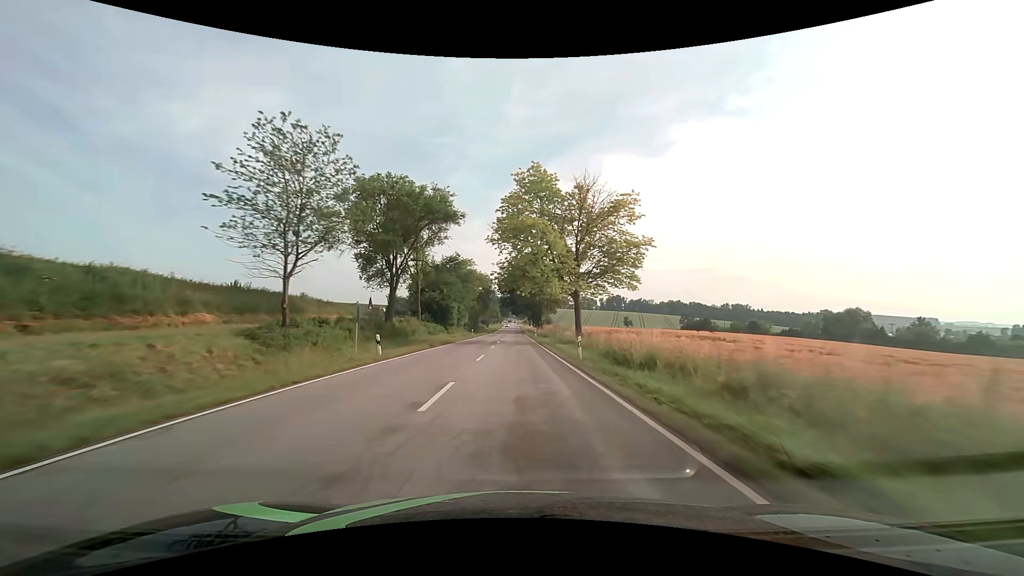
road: secondary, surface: asphalt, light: Day
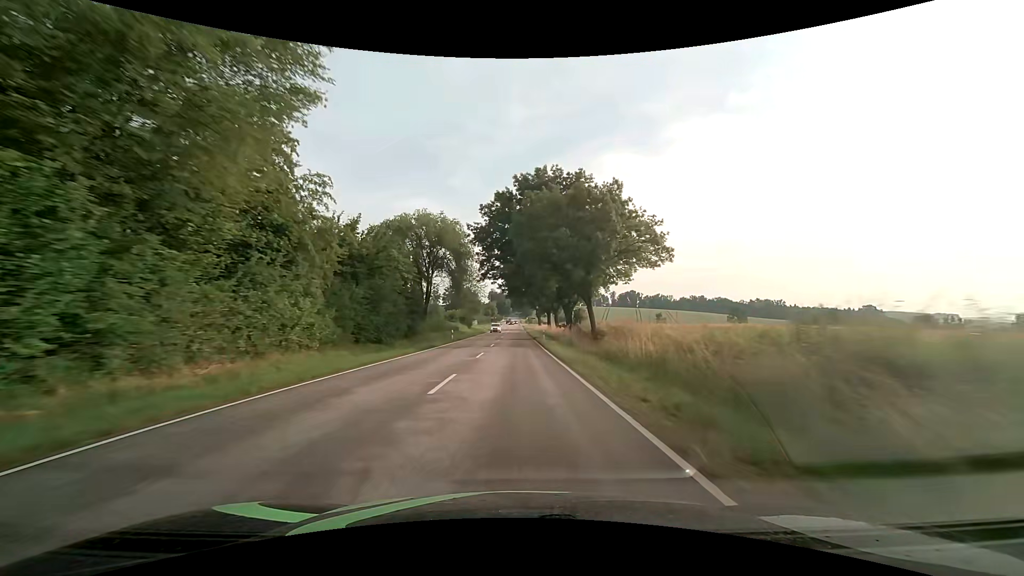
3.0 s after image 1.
(-0.2, +69.6) m; 0°
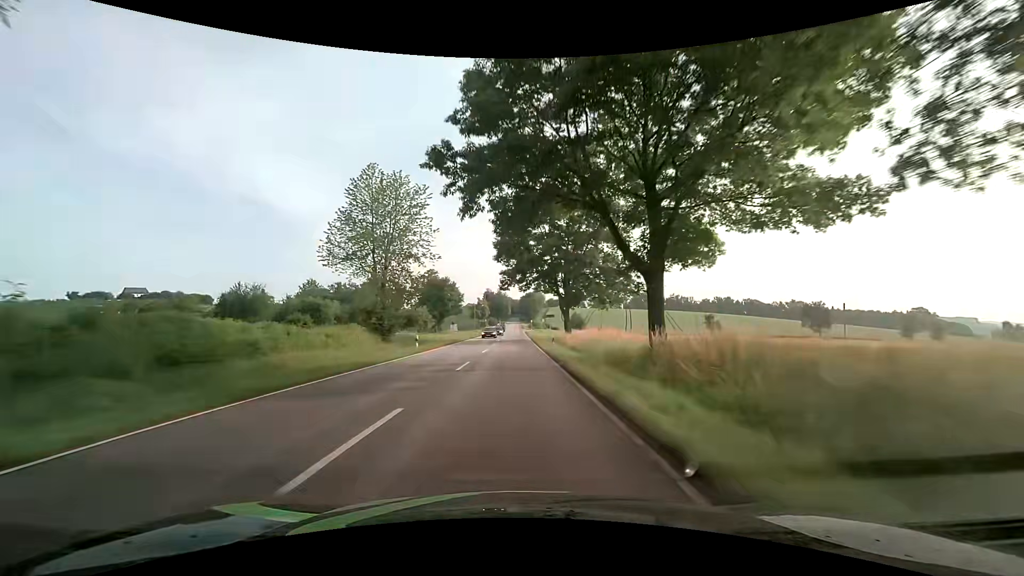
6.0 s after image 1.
(+0.1, +65.5) m; 0°
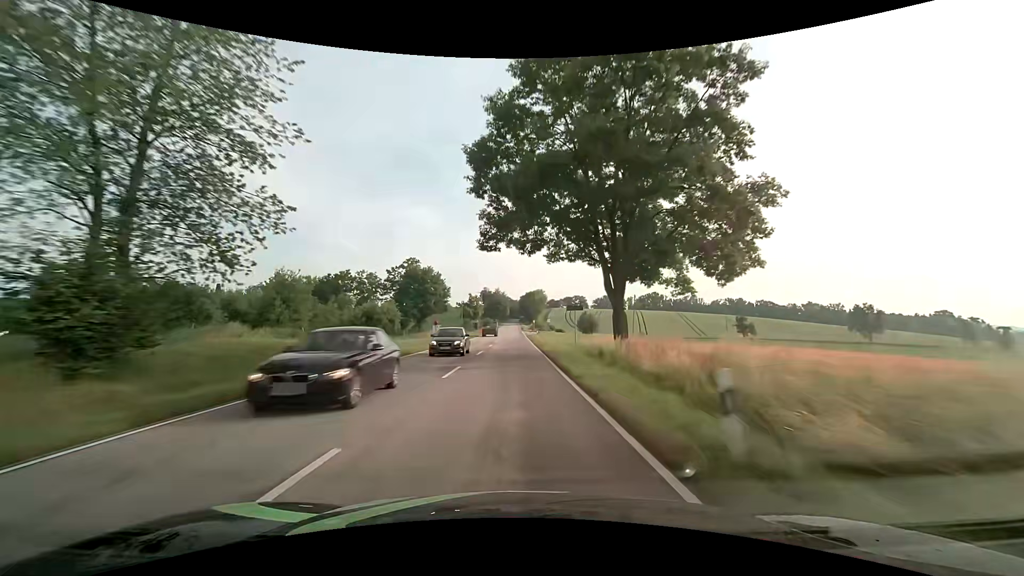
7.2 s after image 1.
(+0.1, +26.7) m; +1°
(0, +10) (0, +20) (0, +30) (0, +40) (0, +50) (0, +60) (-1, +70) (-1, +80) (-1, +90) (-1, +100) m
